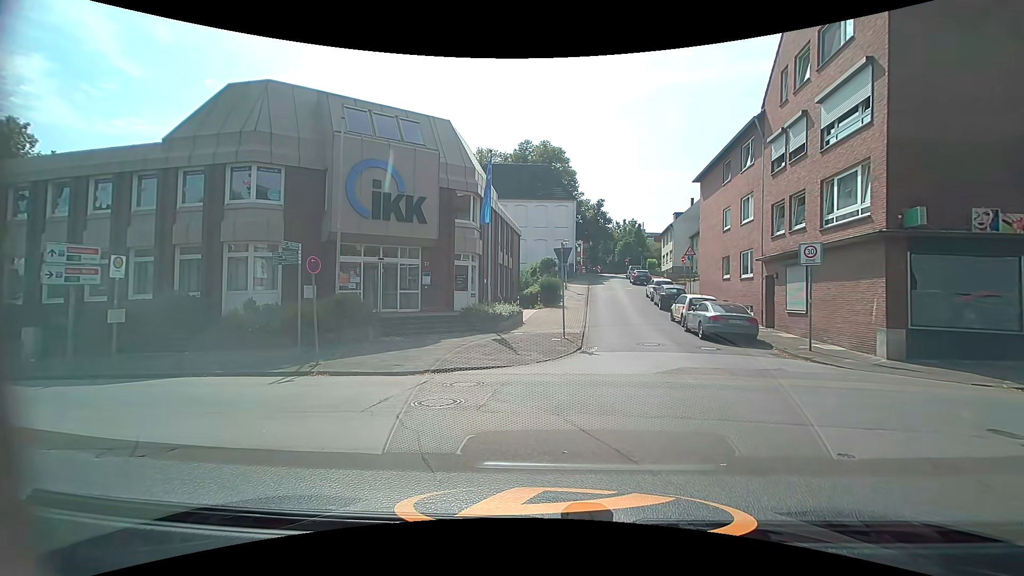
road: residential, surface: asphalt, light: Day
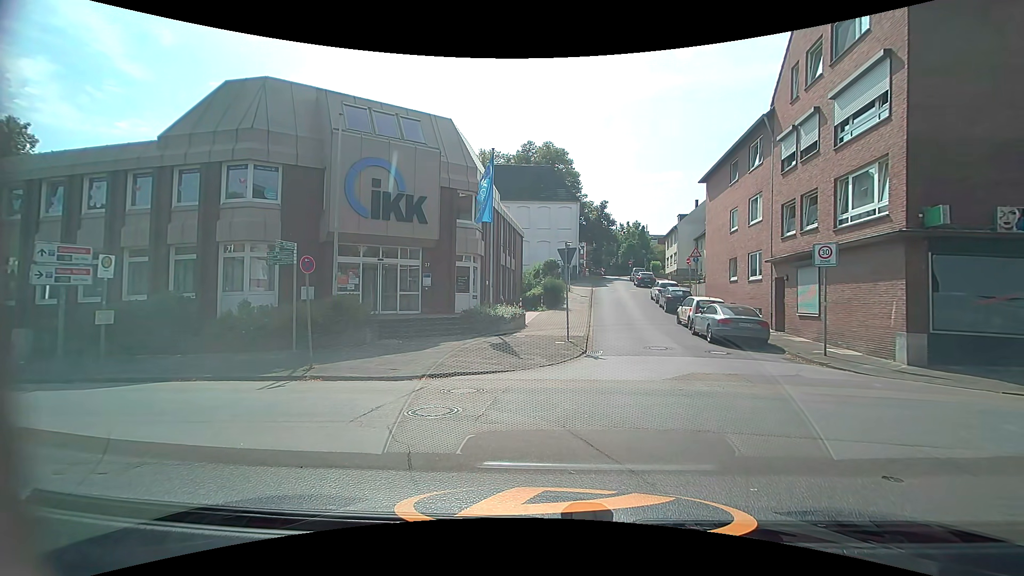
(0.0, +0.5) m; 0°
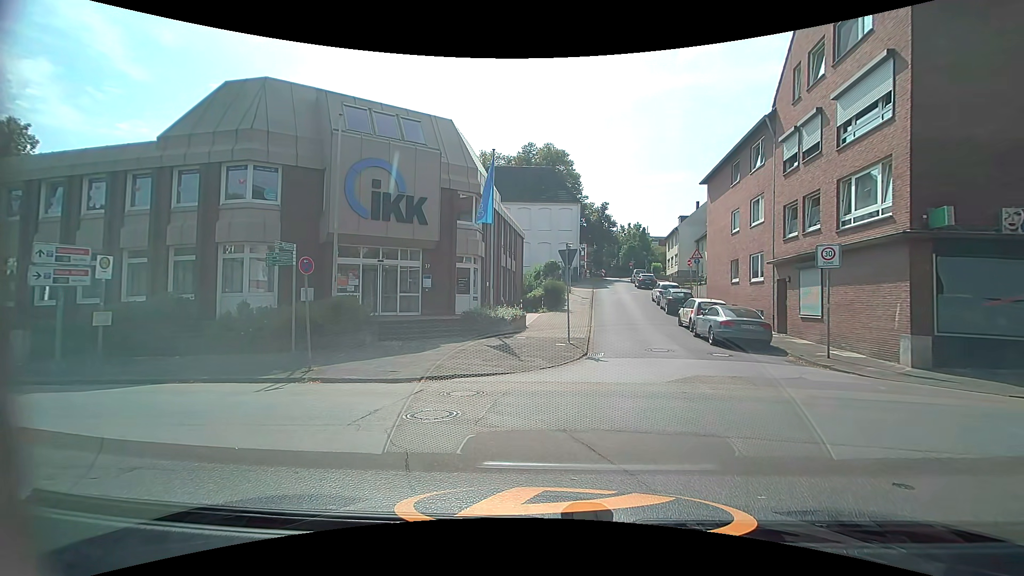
(0.0, +0.1) m; 0°
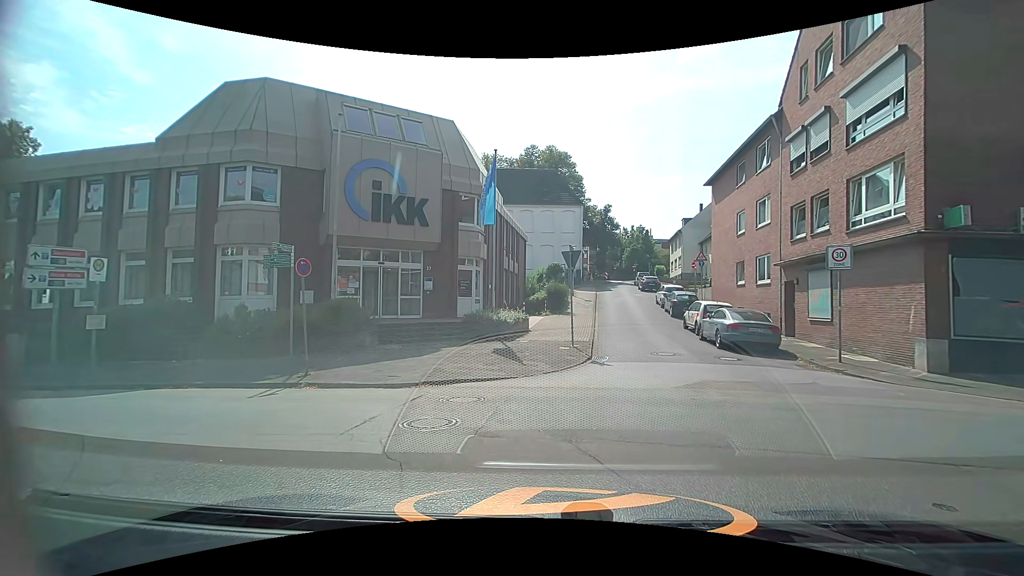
(0.0, +0.4) m; 0°
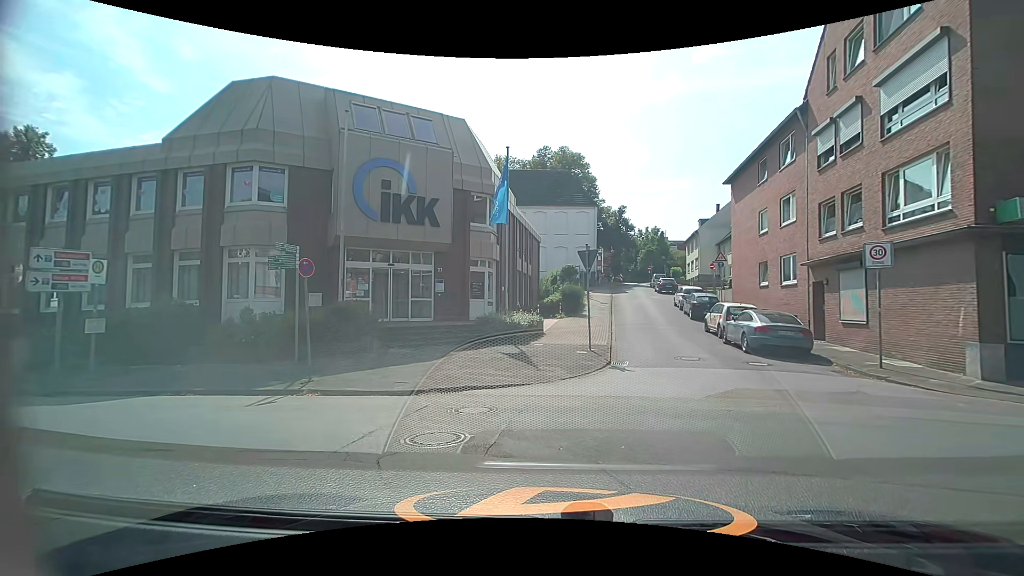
(0.0, +0.8) m; -4°
